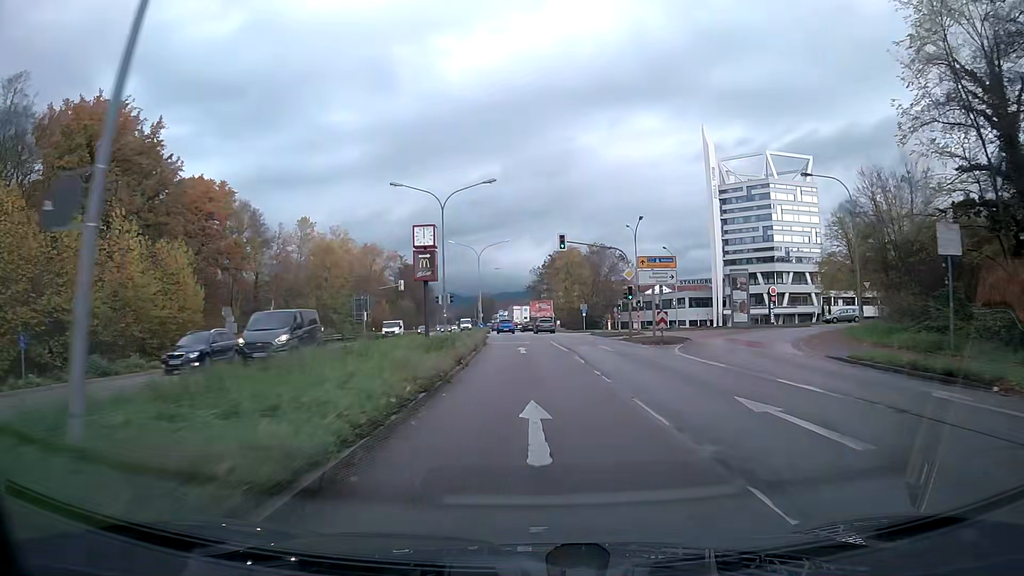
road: primary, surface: asphalt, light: Day
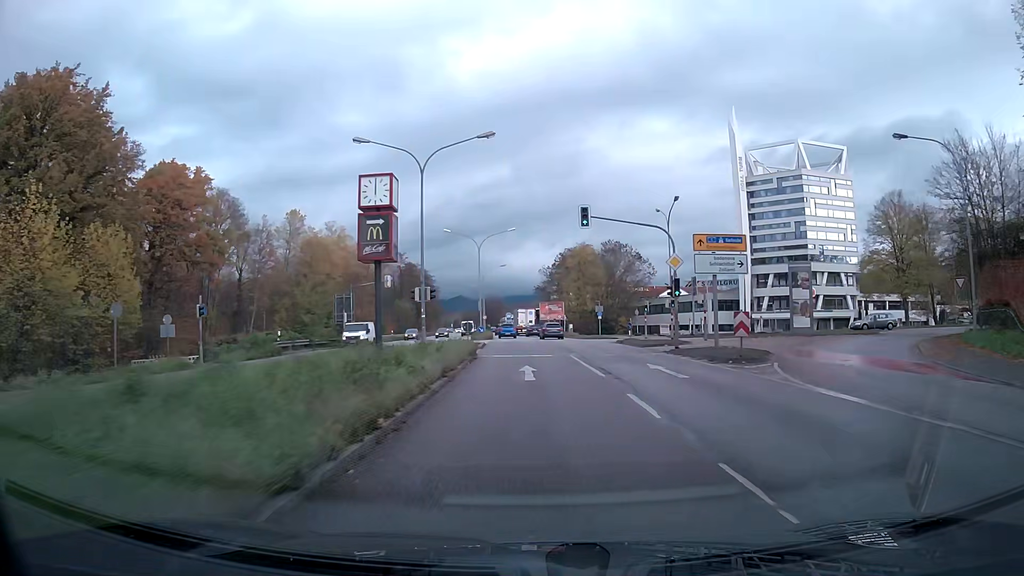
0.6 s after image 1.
(-0.1, +10.9) m; -1°
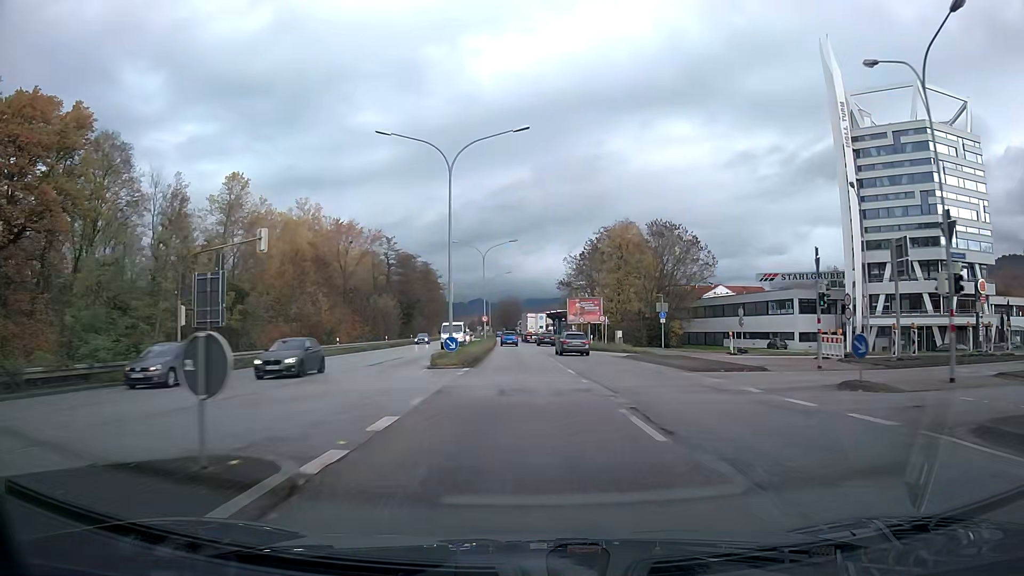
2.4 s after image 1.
(-0.5, +32.5) m; -2°
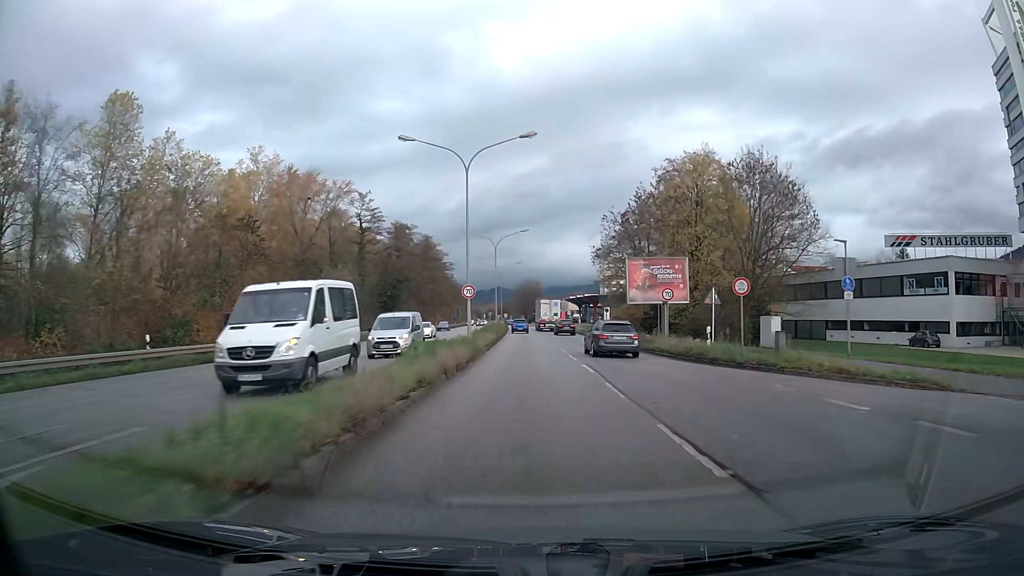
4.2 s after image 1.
(-0.5, +32.1) m; -2°
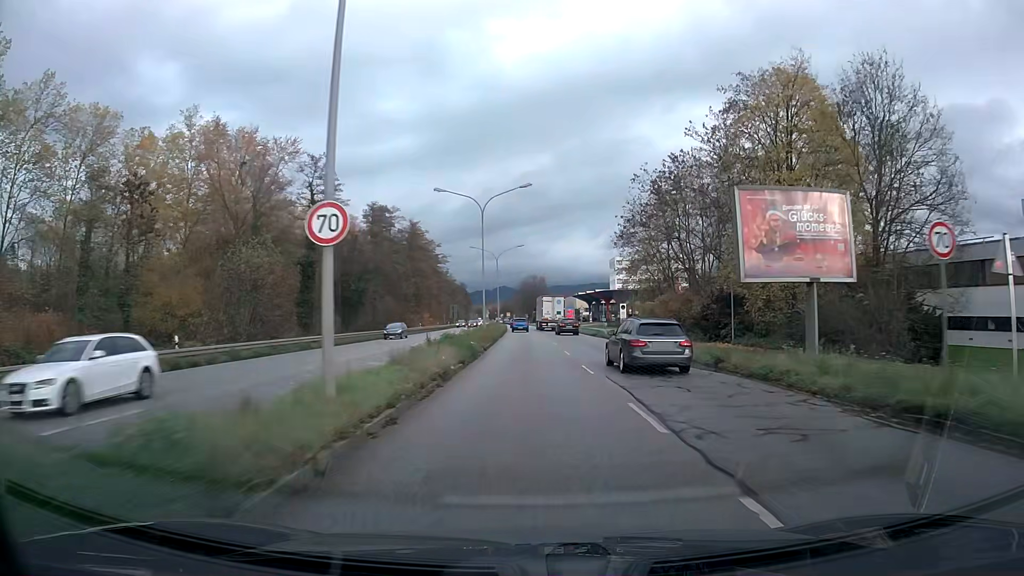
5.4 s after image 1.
(-0.1, +21.4) m; 0°
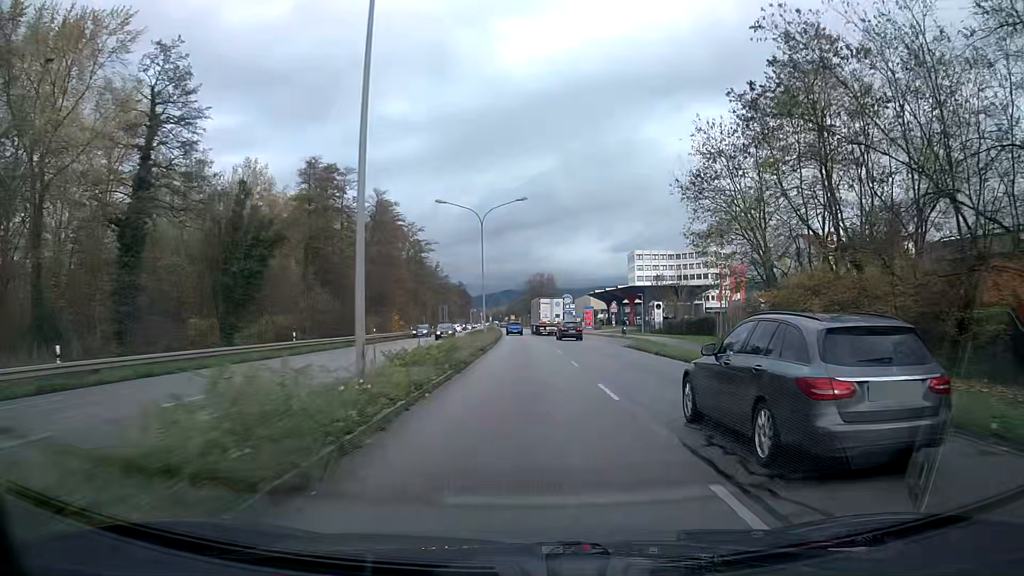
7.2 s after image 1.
(-0.2, +32.3) m; -1°
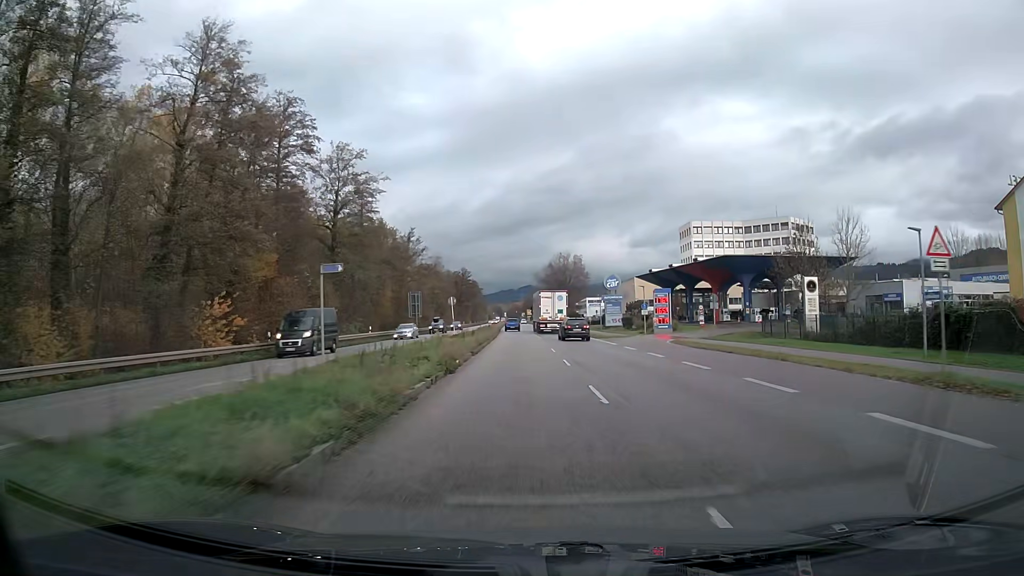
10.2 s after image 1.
(-0.5, +54.0) m; -2°
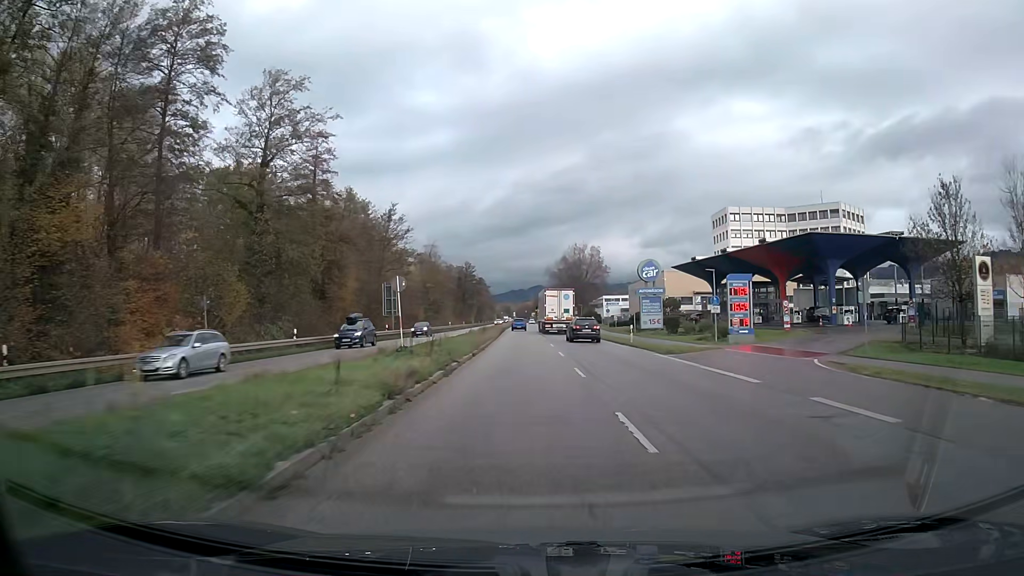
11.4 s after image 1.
(-0.2, +21.7) m; -1°
